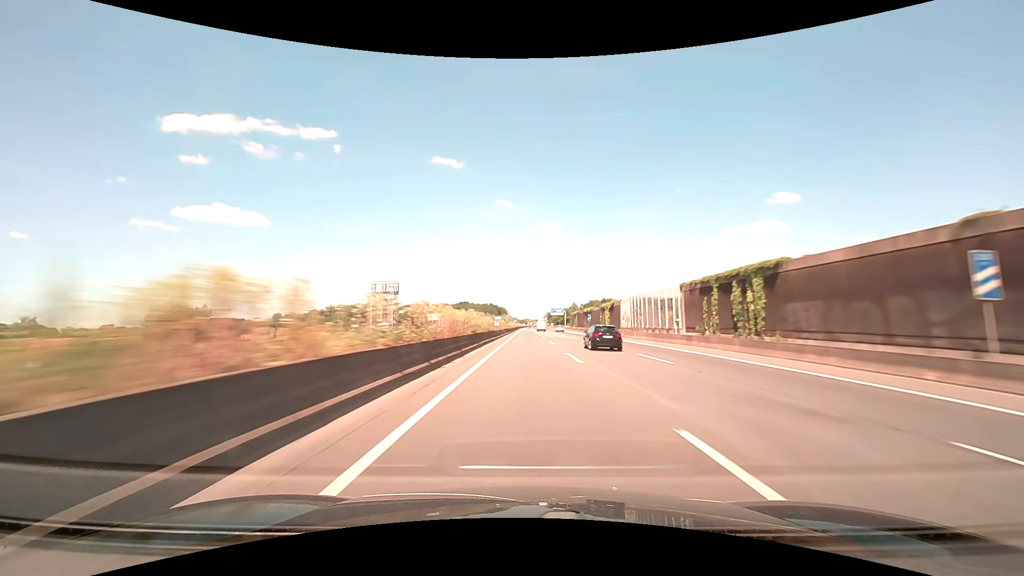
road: motorway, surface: asphalt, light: Day
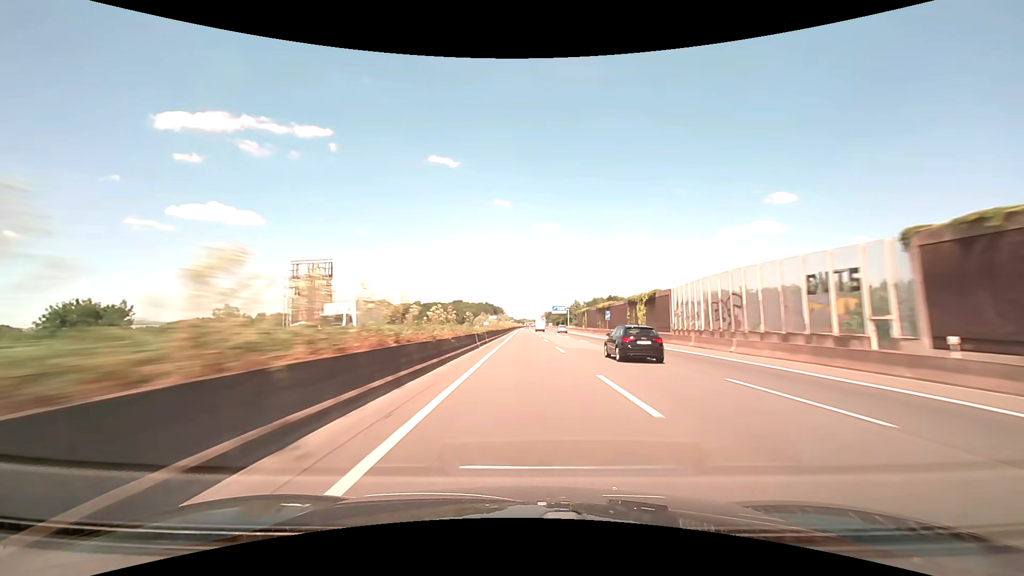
(0.0, +28.6) m; 0°
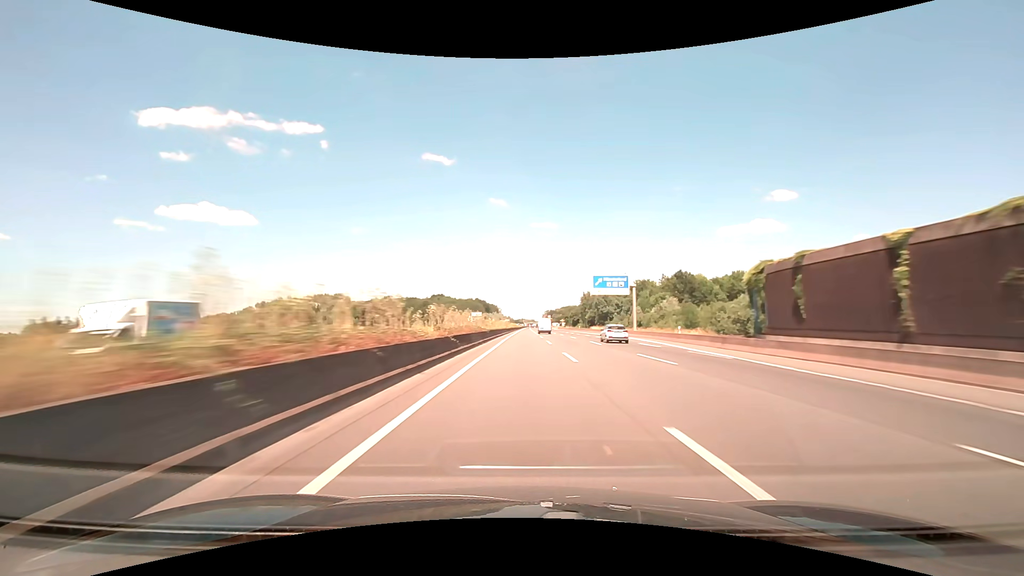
(+0.3, +114.3) m; 0°
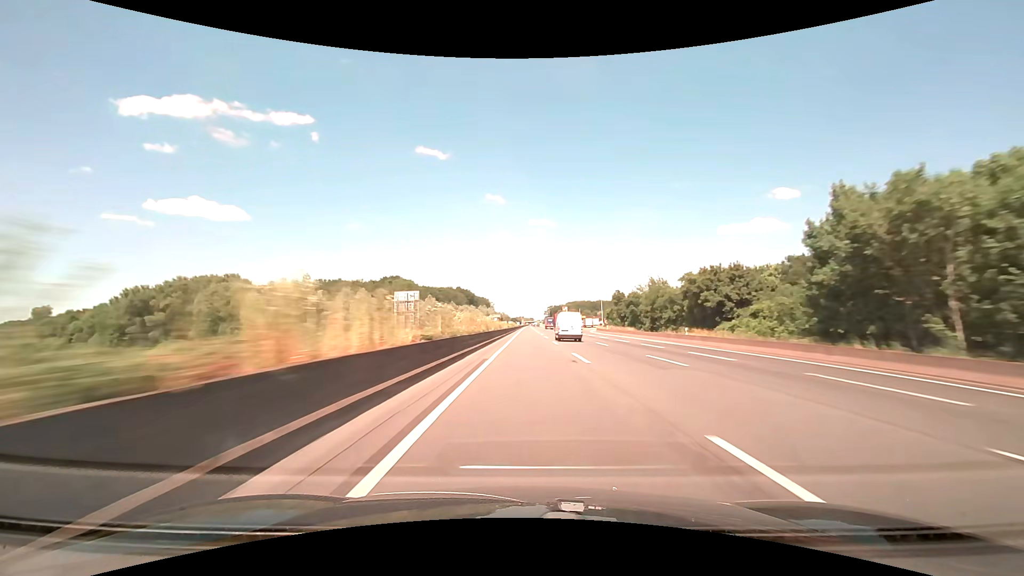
(-0.2, +142.9) m; 0°
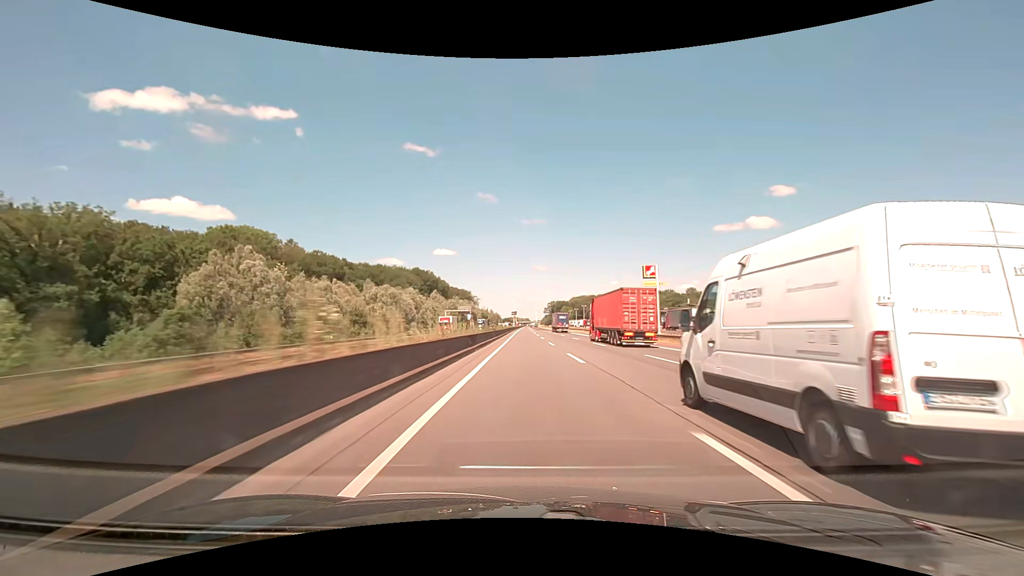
(+1.0, +143.0) m; +1°
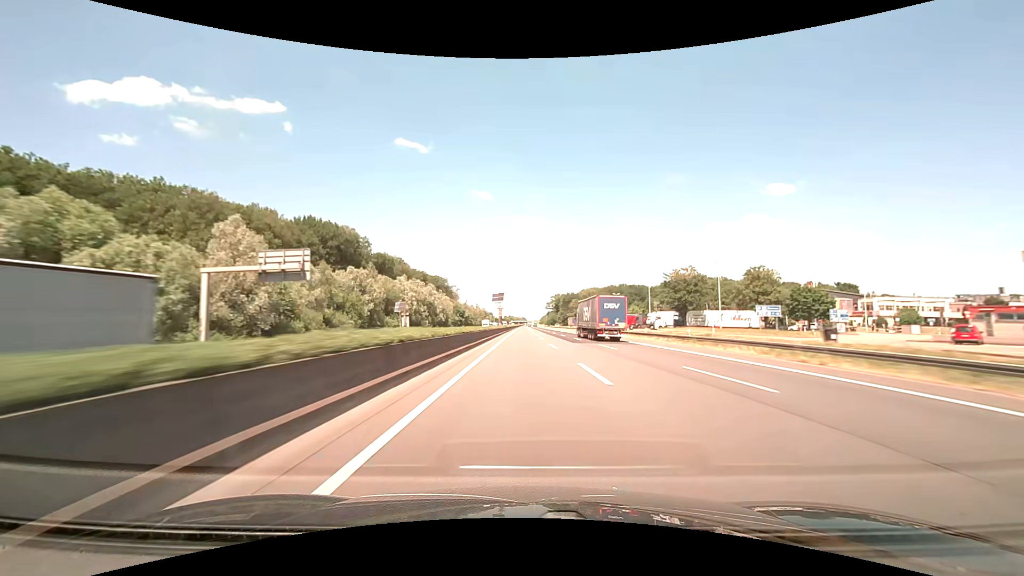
(+0.1, +114.4) m; 0°
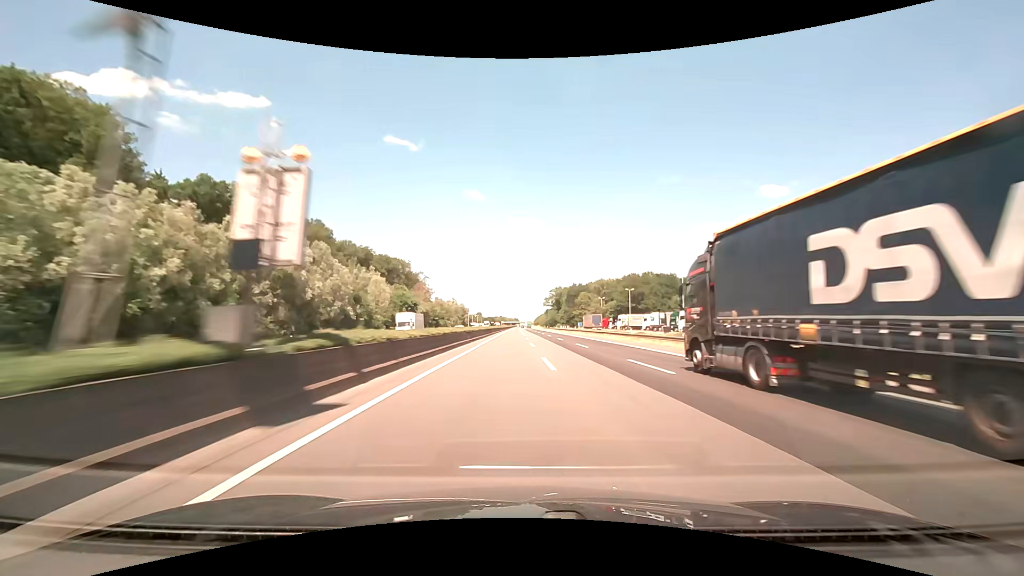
(+0.6, +85.8) m; +1°
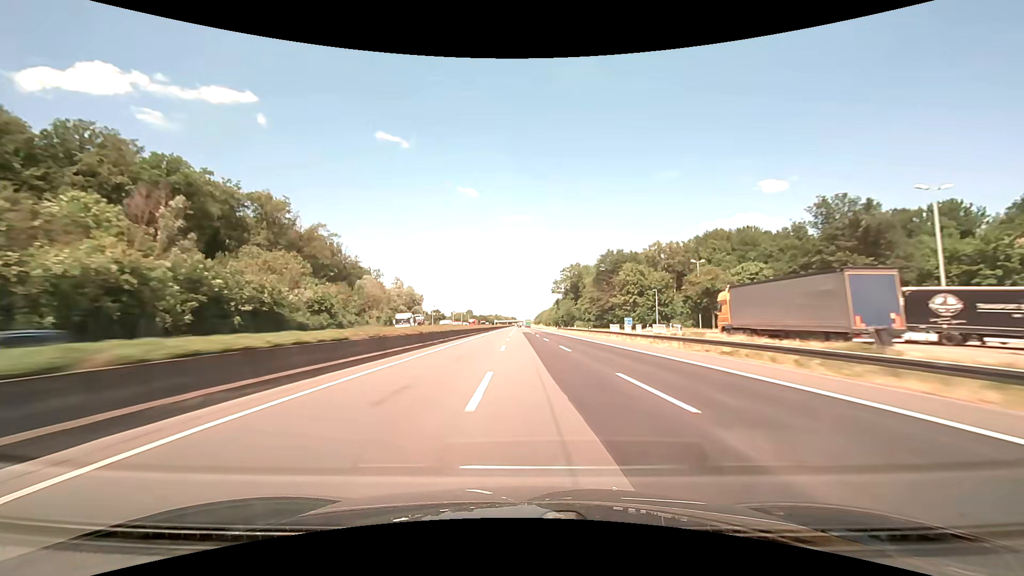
(+0.4, +114.3) m; 0°
(0, +10) (0, +20) (0, +30) (0, +40) (0, +50) (0, +60) (0, +70) (0, +80) (0, +90) (0, +100) m
